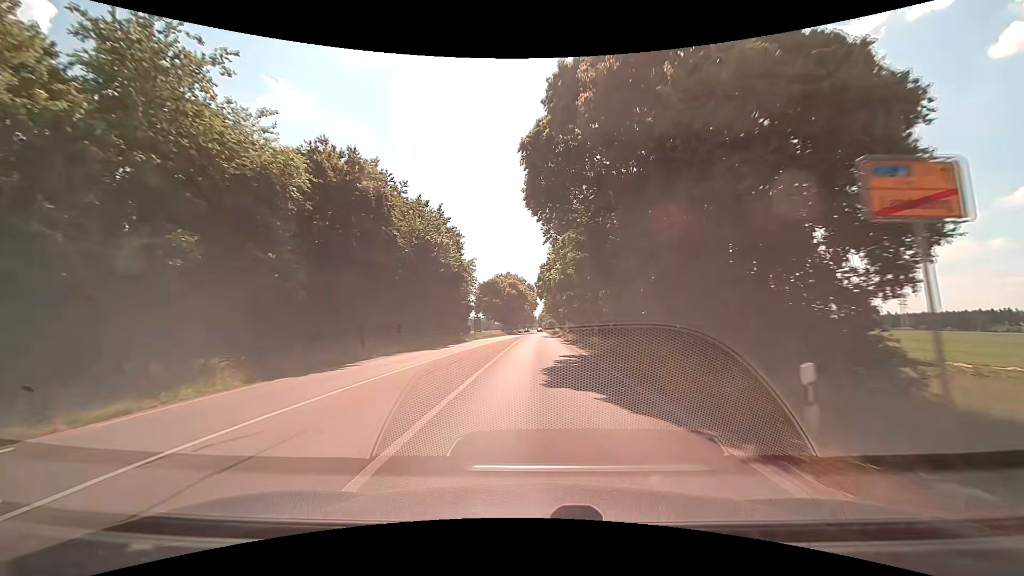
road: secondary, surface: asphalt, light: Day
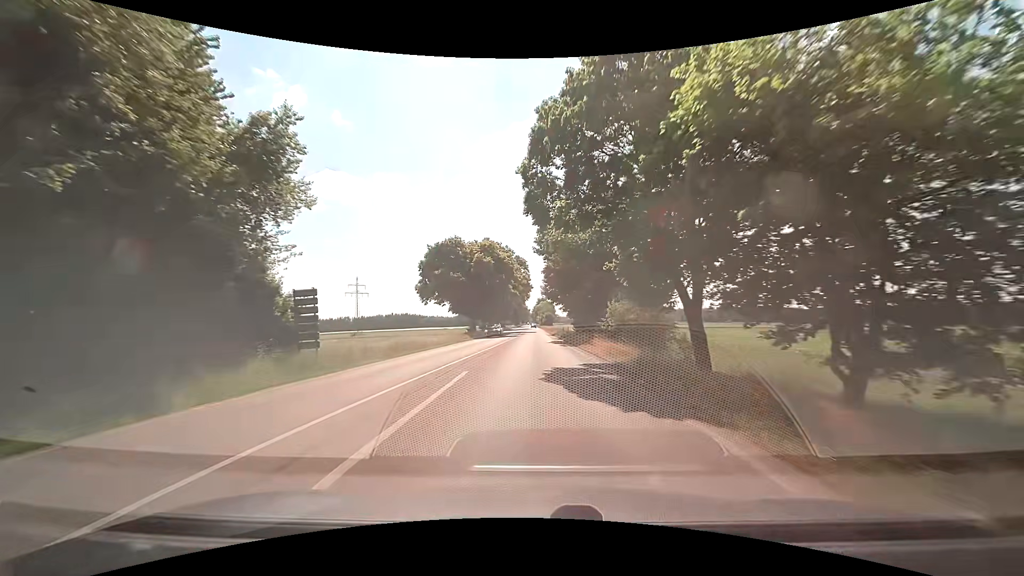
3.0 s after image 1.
(+0.2, +49.5) m; +1°
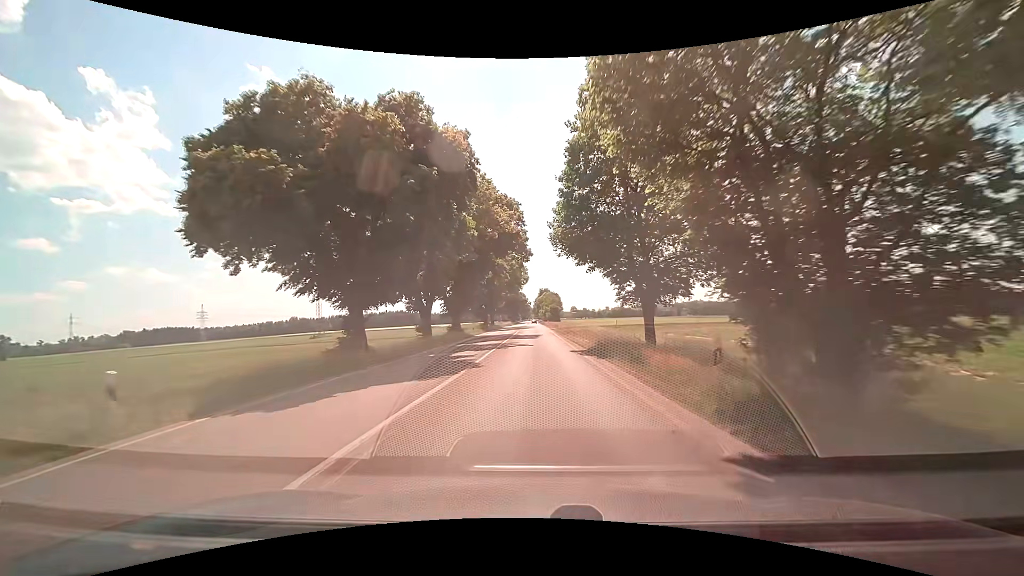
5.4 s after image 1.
(-0.4, +42.6) m; -1°
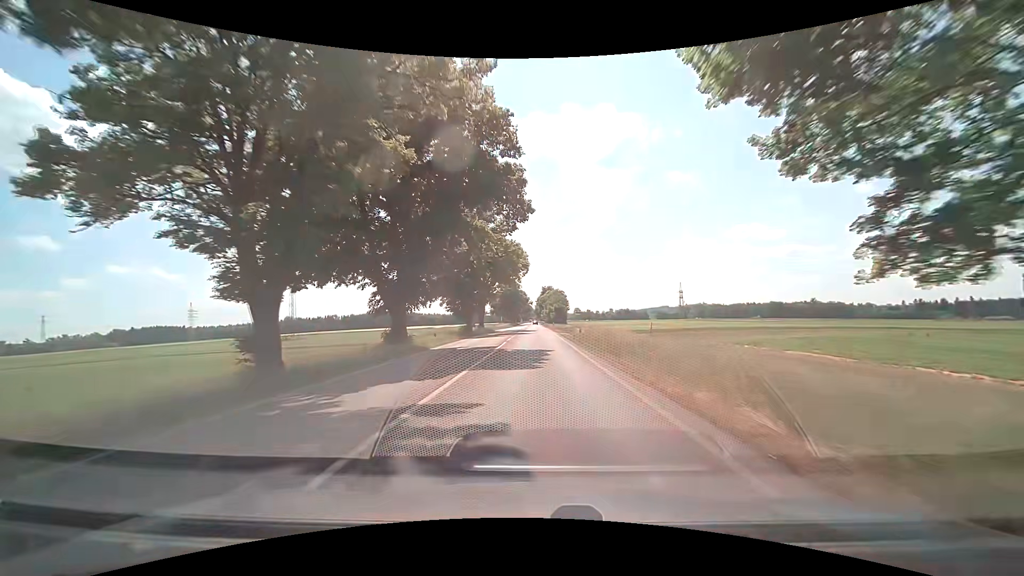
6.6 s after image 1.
(0.0, +22.0) m; 0°
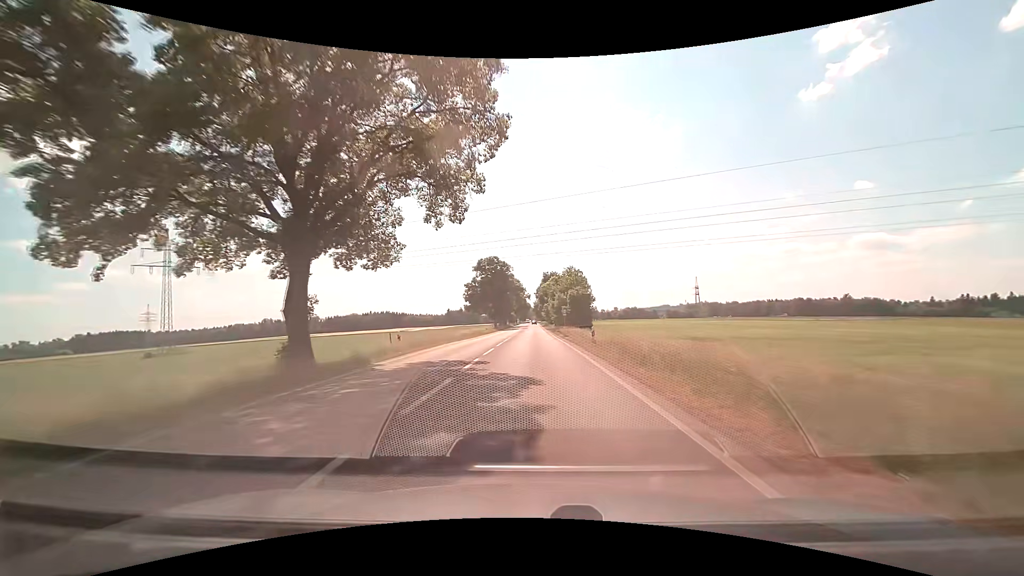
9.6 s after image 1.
(0.0, +56.1) m; 0°
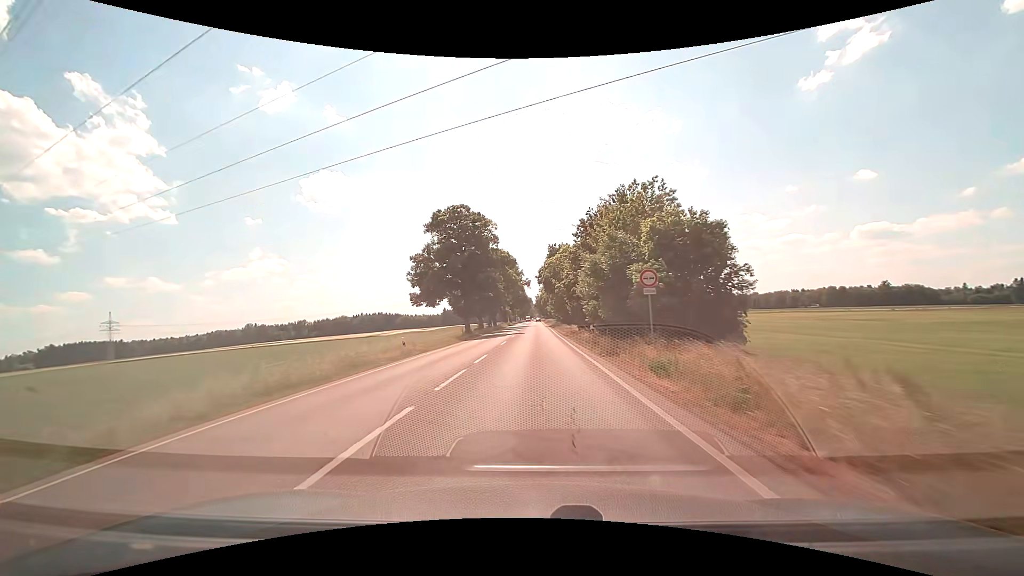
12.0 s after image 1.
(+0.2, +45.8) m; 0°
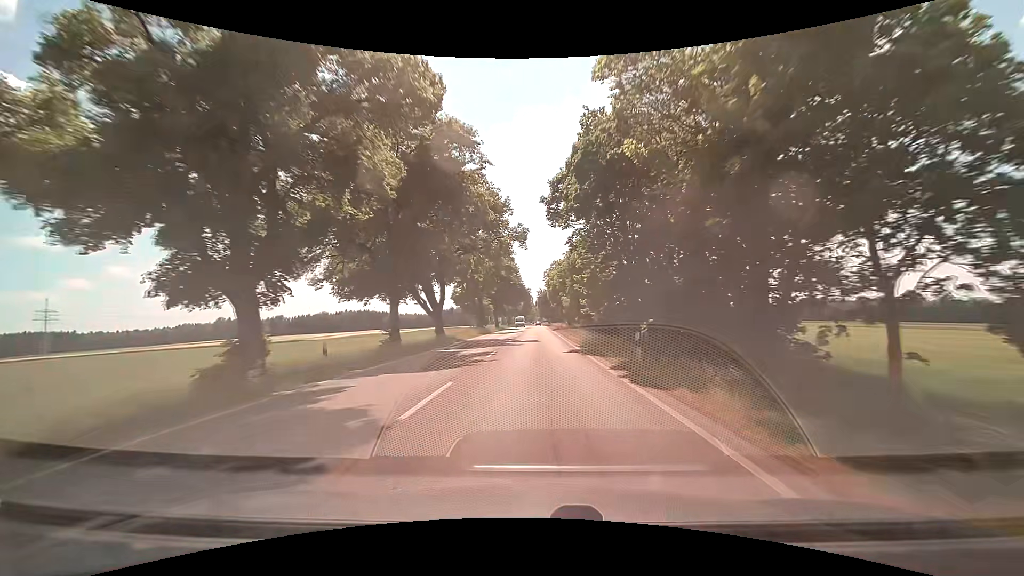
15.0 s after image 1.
(-0.2, +57.7) m; 0°
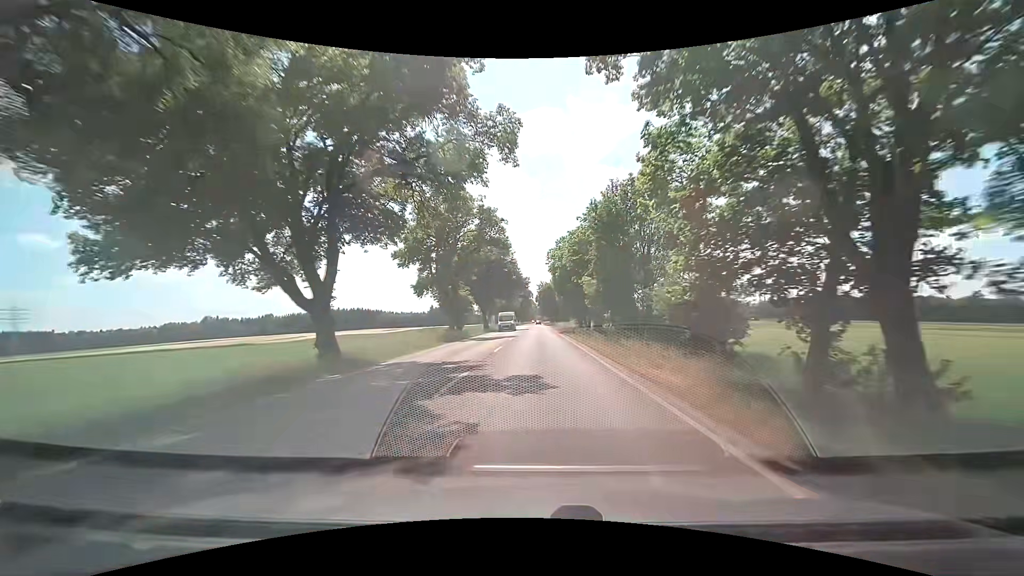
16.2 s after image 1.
(0.0, +22.4) m; 0°
(0, +10) (0, +20) (0, +30) (0, +40) (0, +50) (0, +60) (0, +70) (0, +80) (0, +90) (0, +100) m
